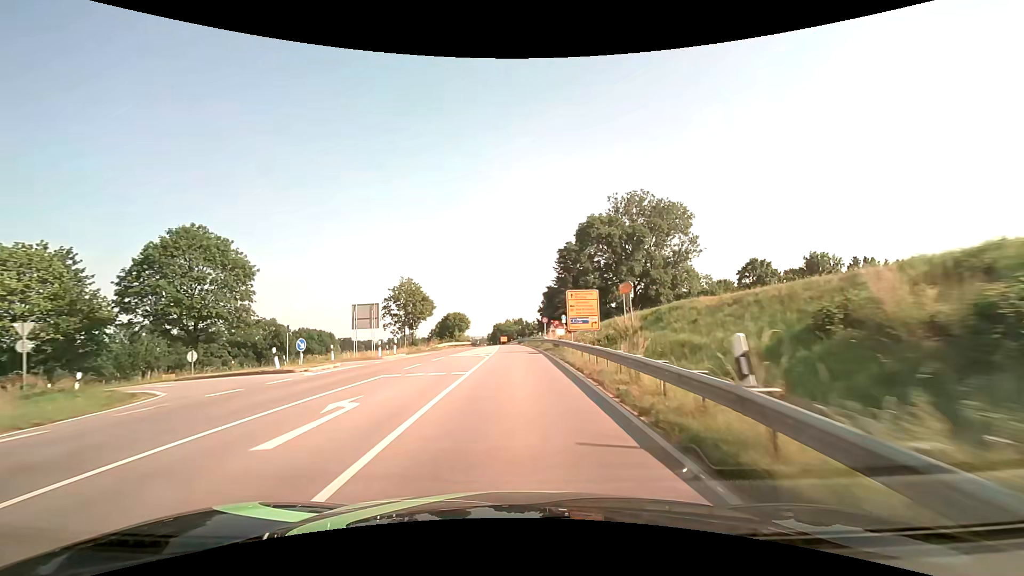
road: secondary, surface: asphalt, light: Day
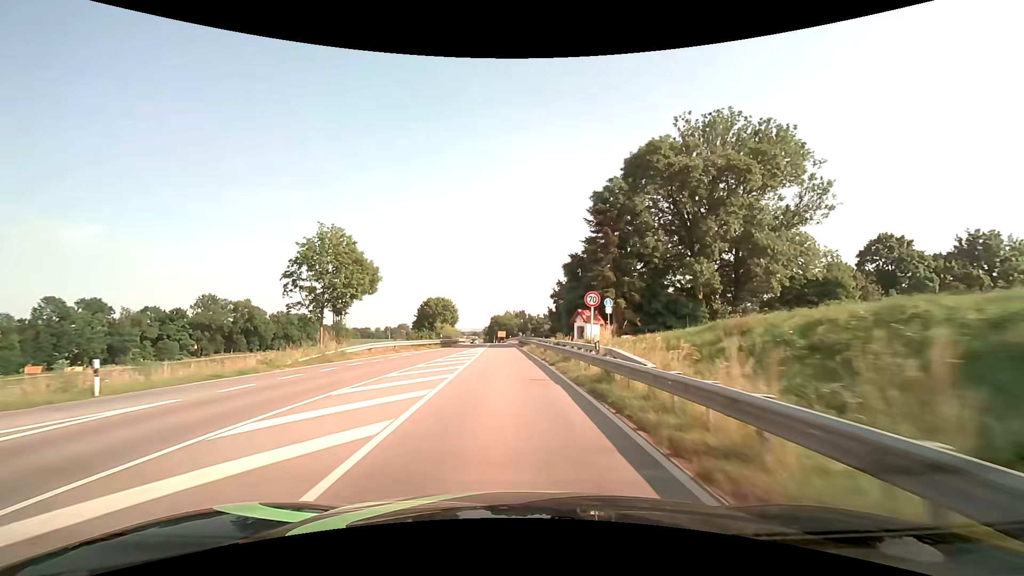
(0.0, +32.5) m; 0°
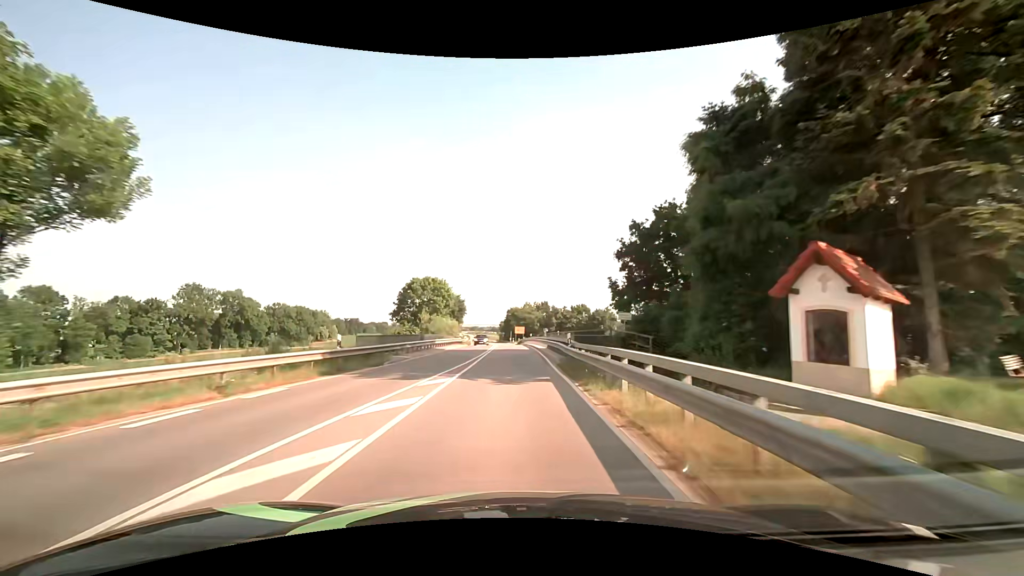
(-0.5, +32.6) m; -2°
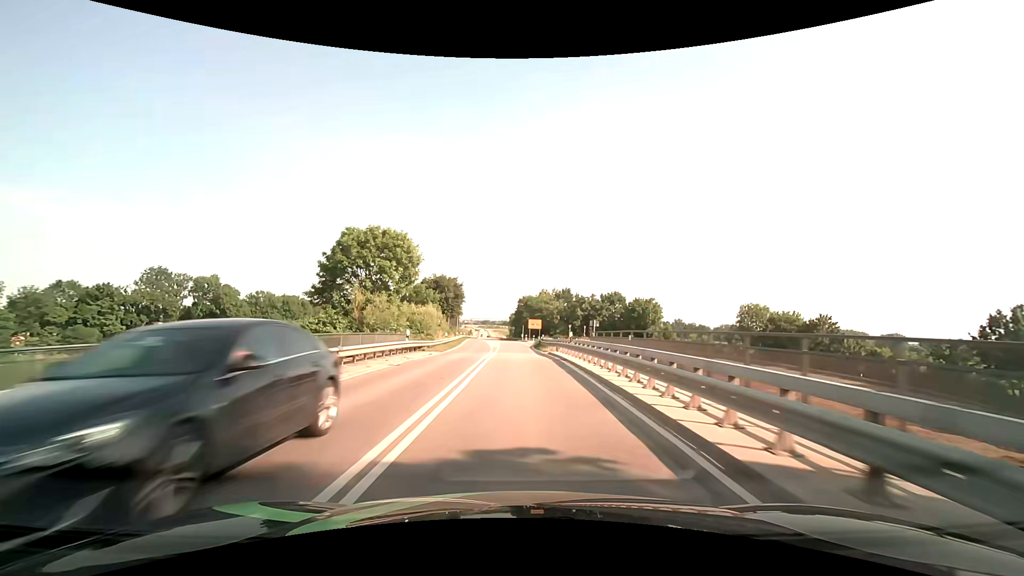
(-0.5, +32.7) m; -1°
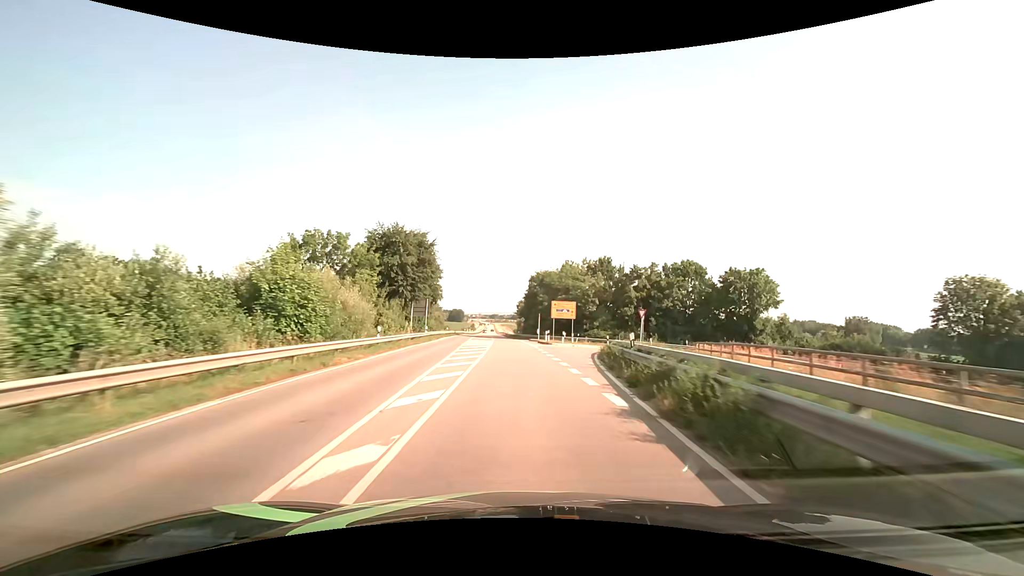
(-0.6, +43.7) m; -1°
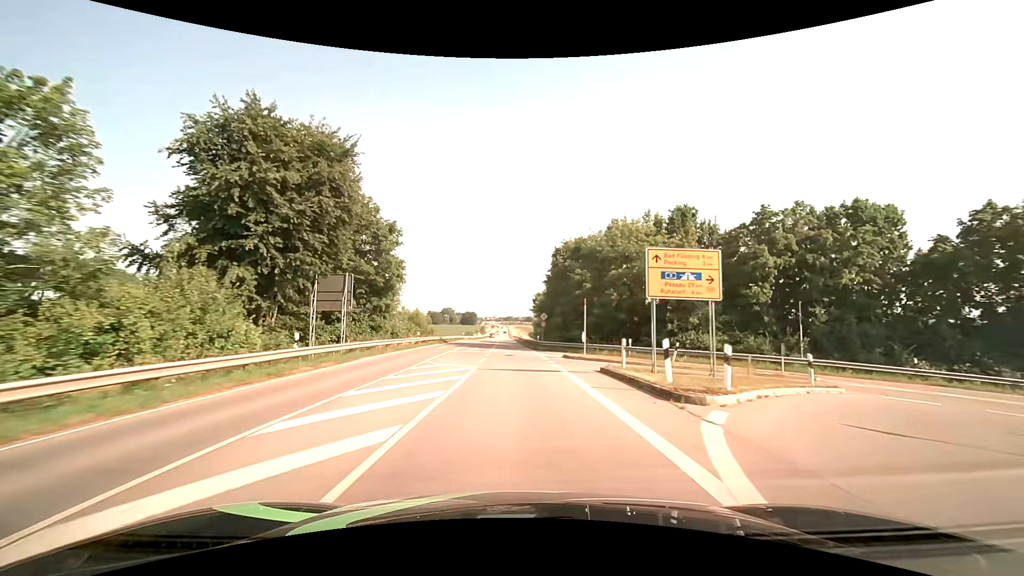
(-0.3, +32.7) m; -2°
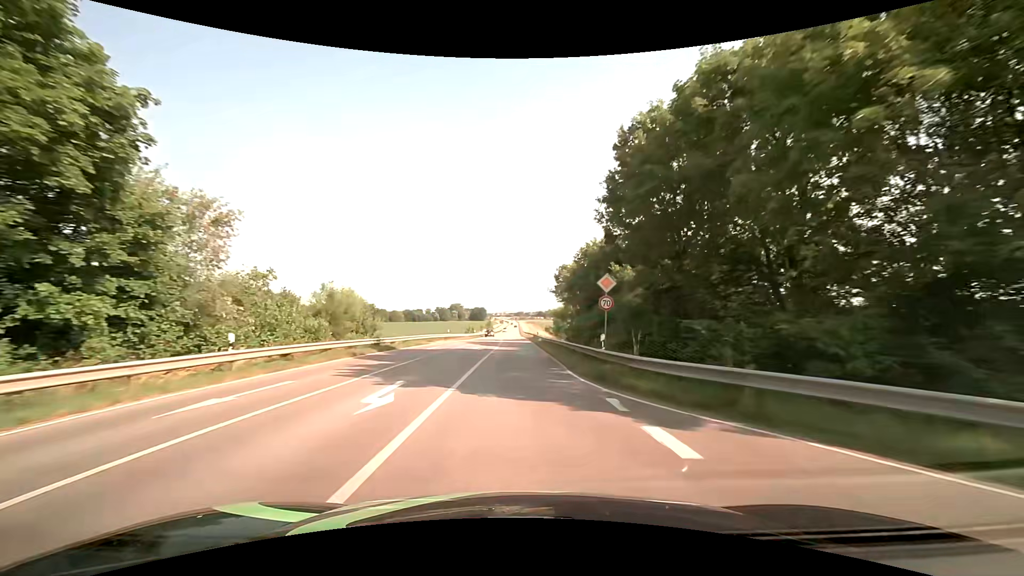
(-0.4, +32.6) m; -1°
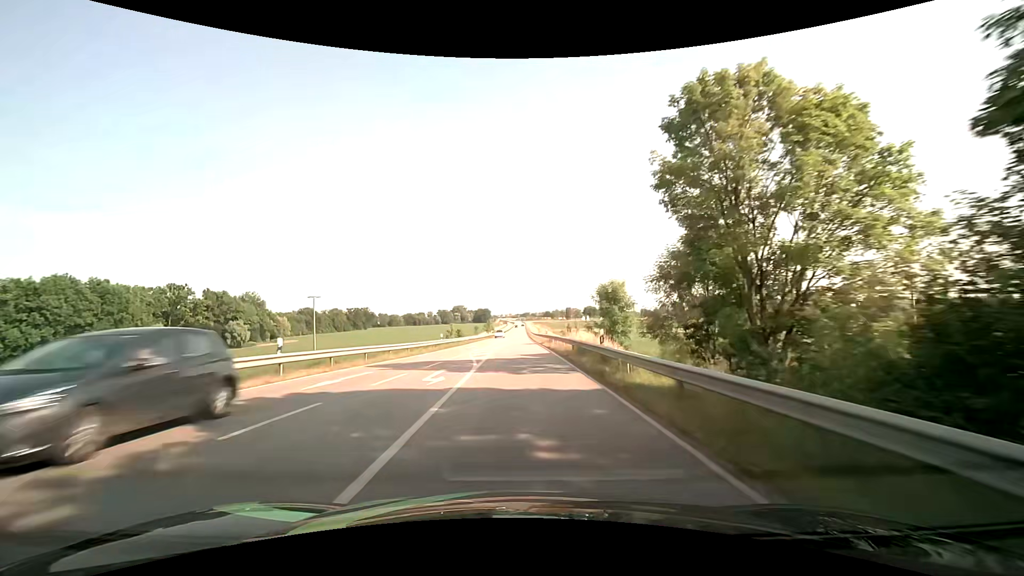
(-0.3, +43.5) m; -1°
(0, +10) (0, +20) (0, +30) (0, +40) (0, +50) (0, +60) (0, +70) (0, +80) (0, +90) (0, +100) m
